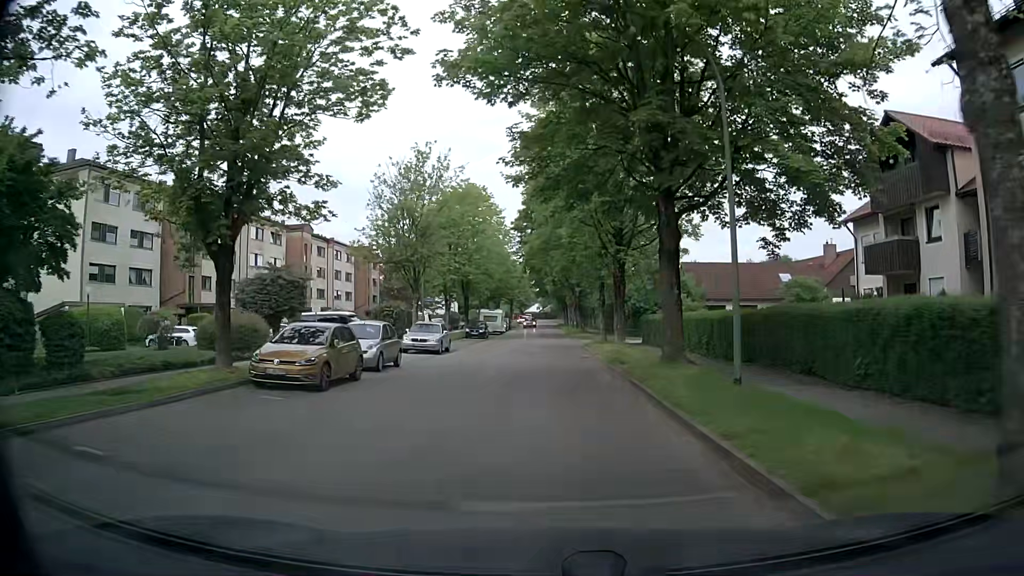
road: residential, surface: asphalt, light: Day
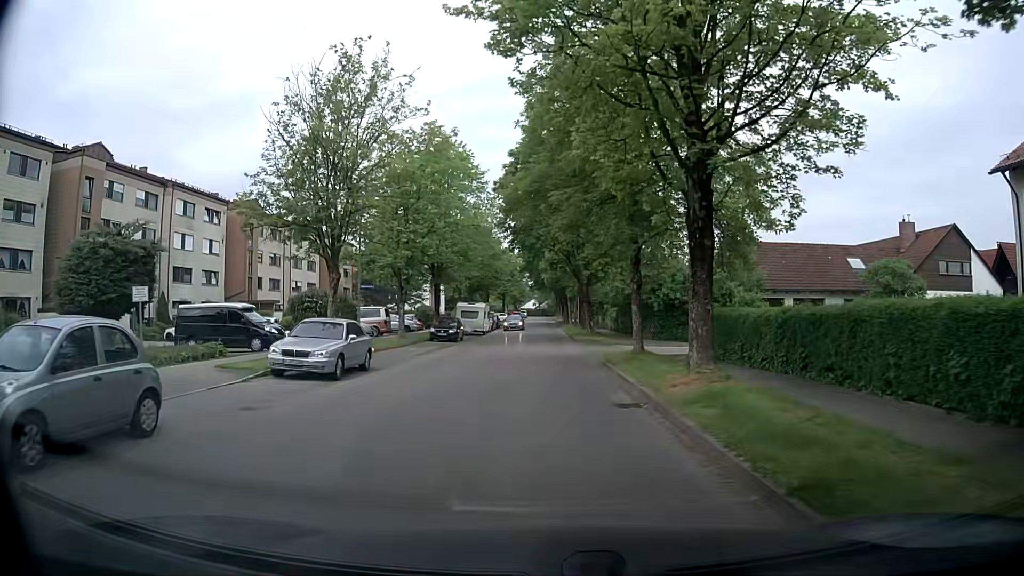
(+0.1, +14.9) m; 0°
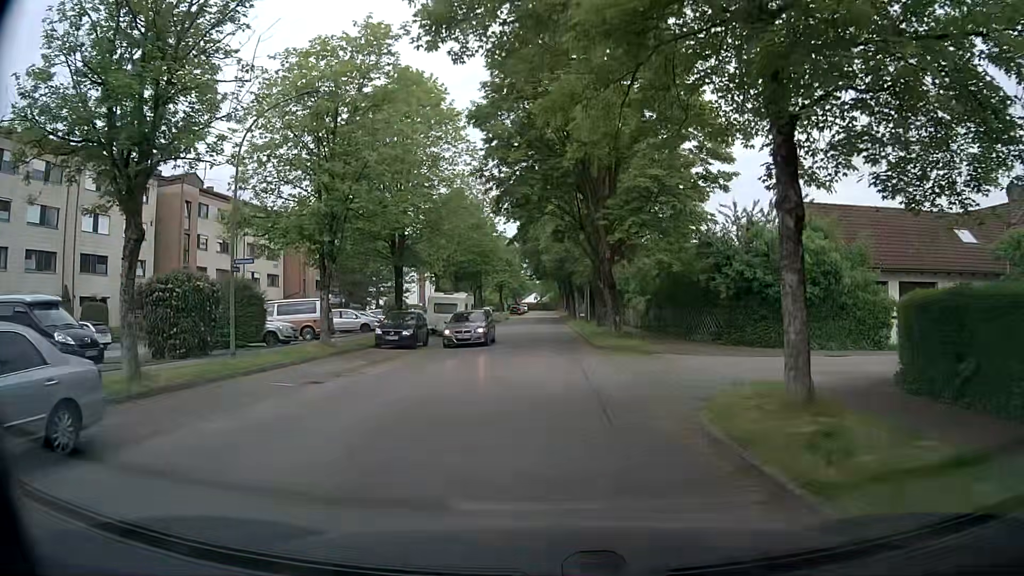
(+0.2, +13.0) m; 0°
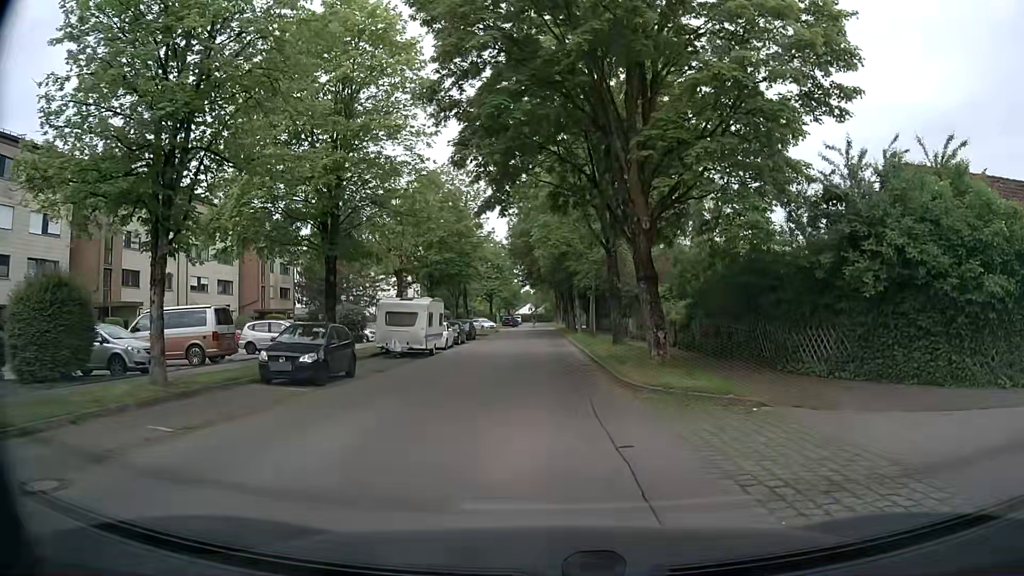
(+0.2, +10.7) m; +3°
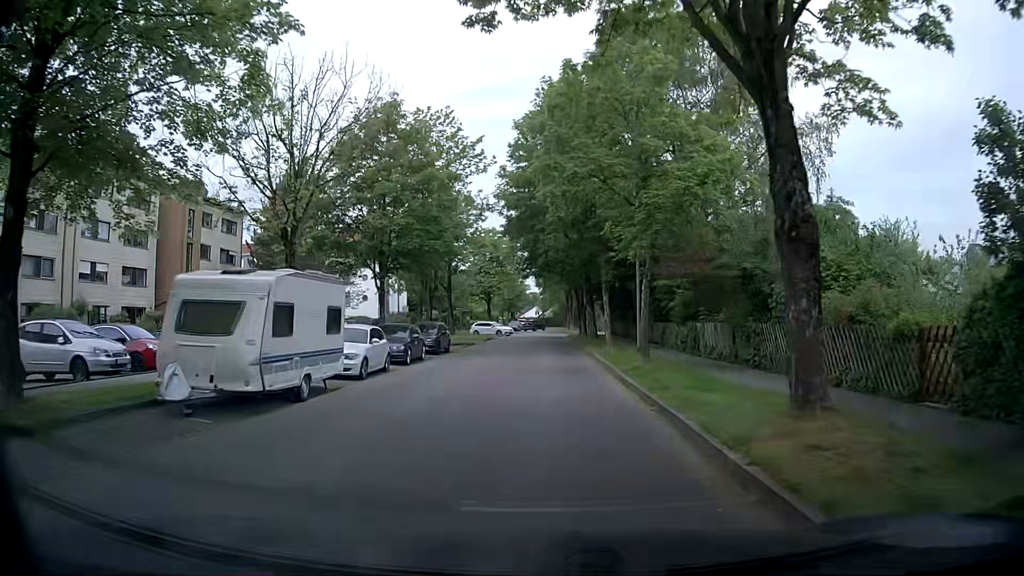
(-0.5, +17.4) m; -1°
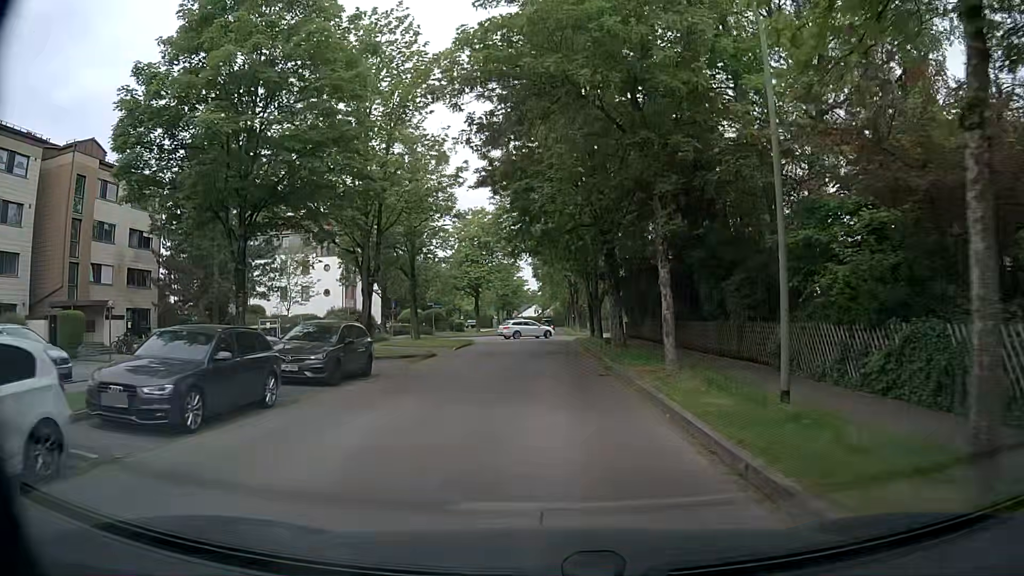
(-0.3, +15.4) m; -1°
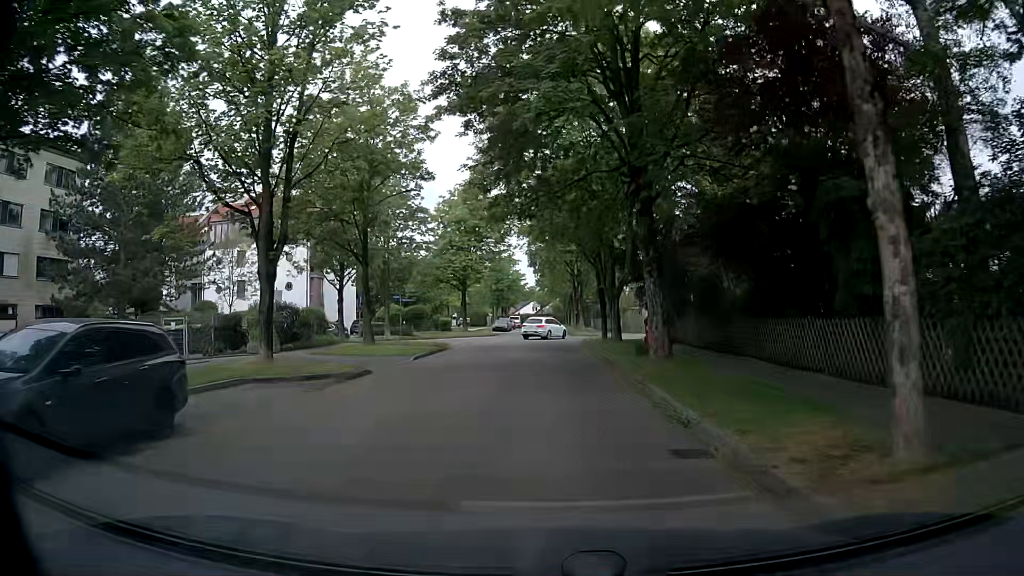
(0.0, +10.5) m; +1°
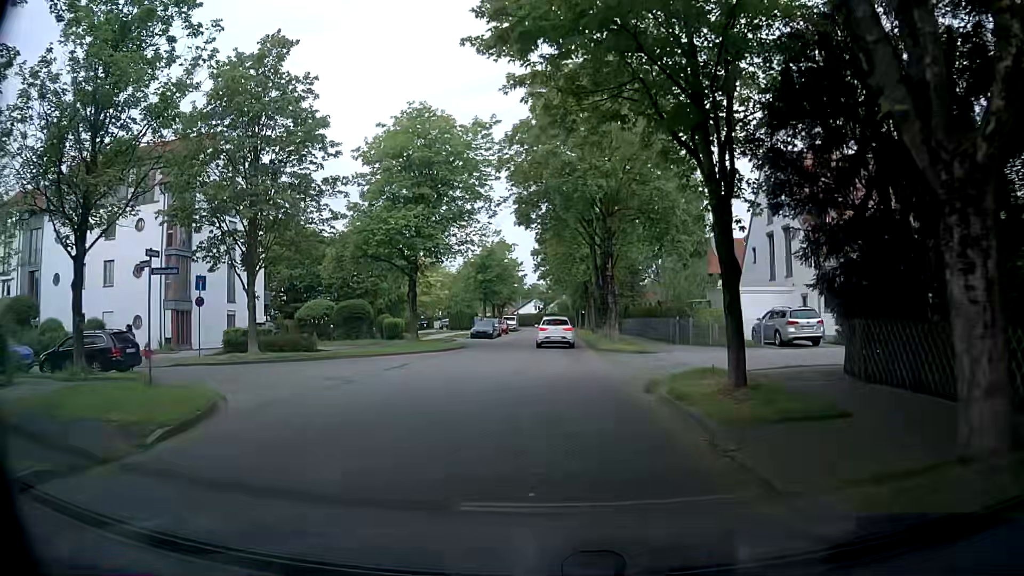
(-0.1, +24.7) m; +1°
